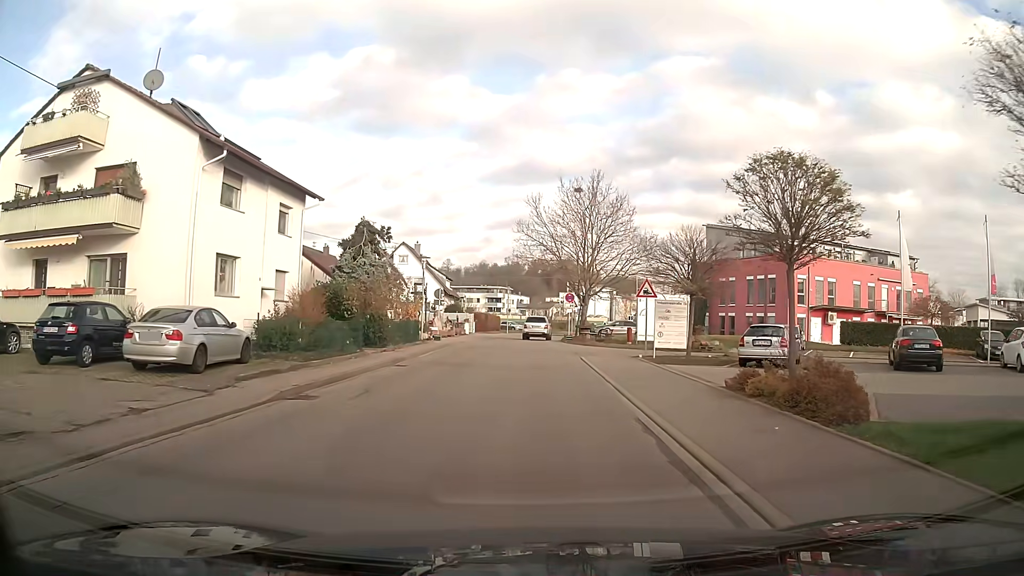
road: unclassified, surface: asphalt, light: Day
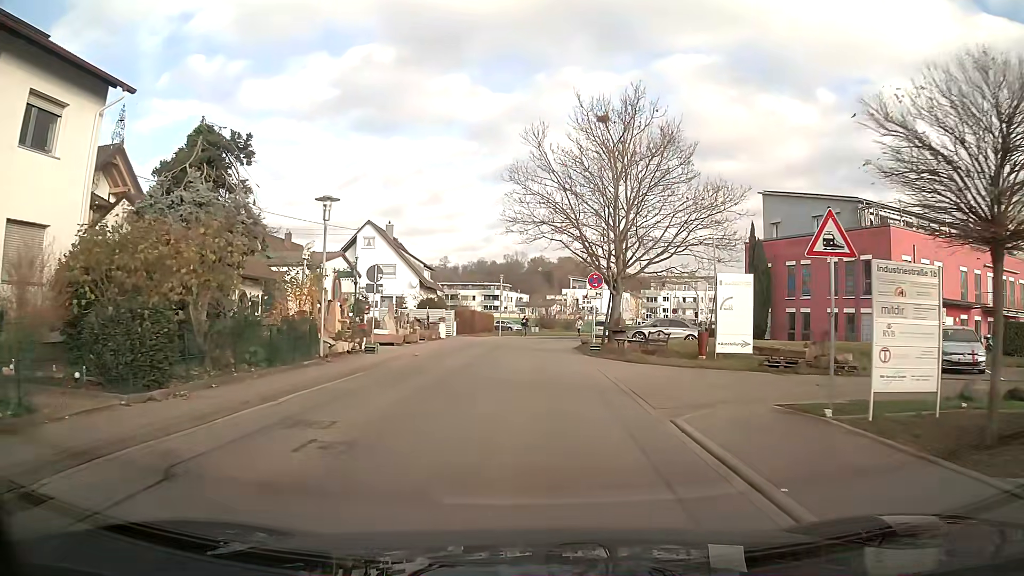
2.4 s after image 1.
(-0.1, +16.6) m; -1°
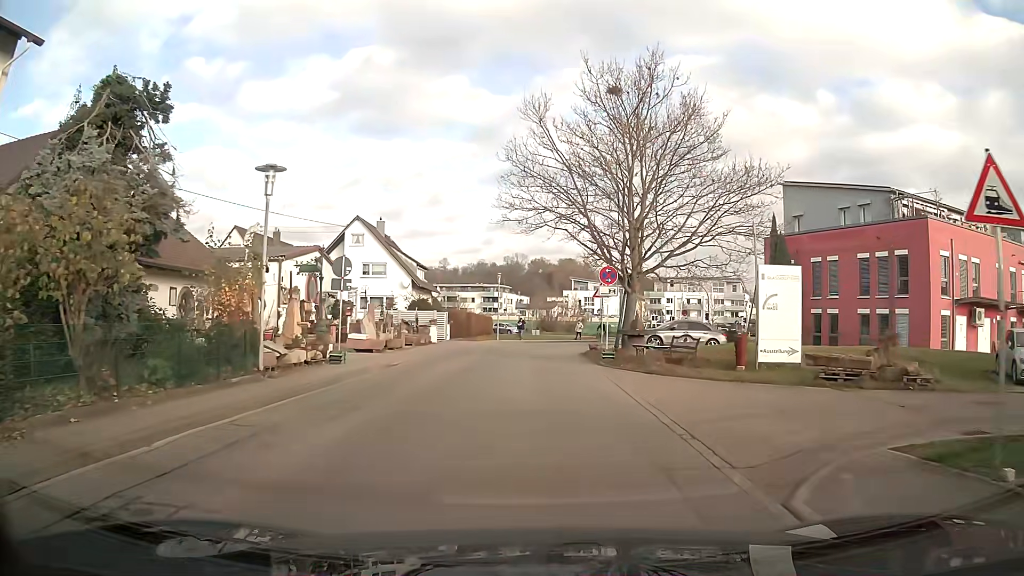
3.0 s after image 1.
(0.0, +4.2) m; 0°
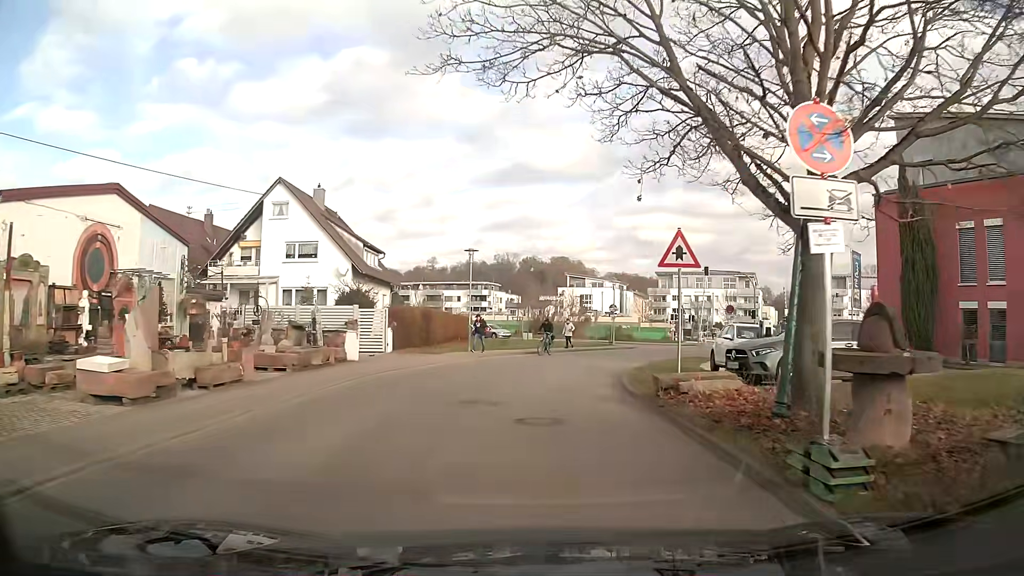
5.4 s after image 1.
(+0.1, +16.5) m; +1°
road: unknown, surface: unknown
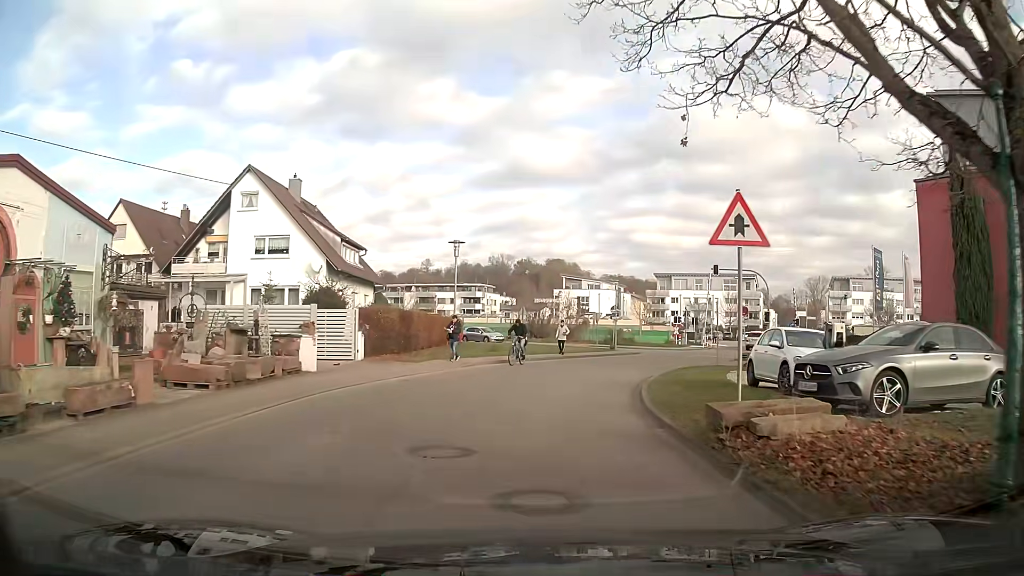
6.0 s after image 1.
(0.0, +4.1) m; 0°
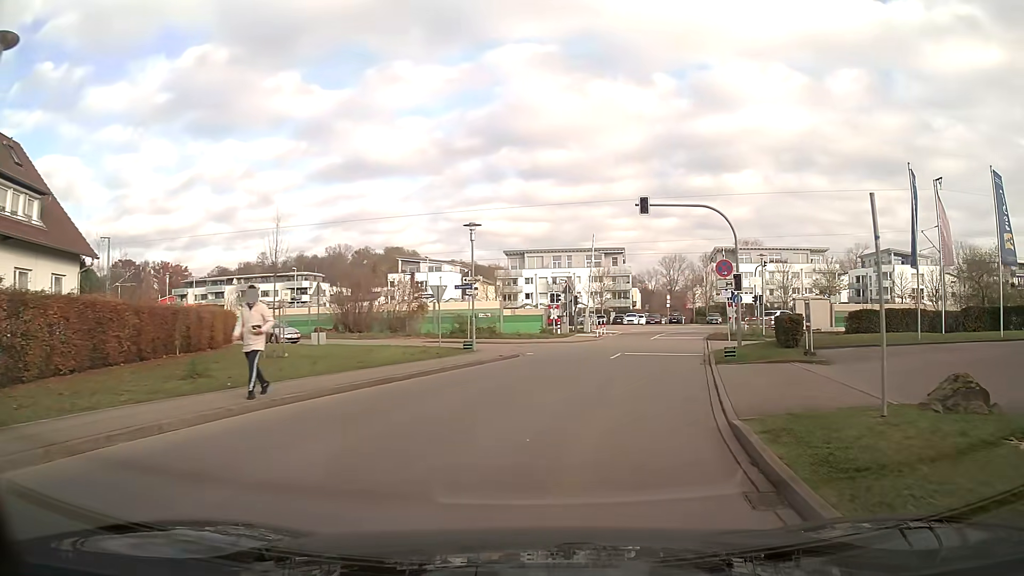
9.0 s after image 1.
(+2.0, +20.4) m; +15°
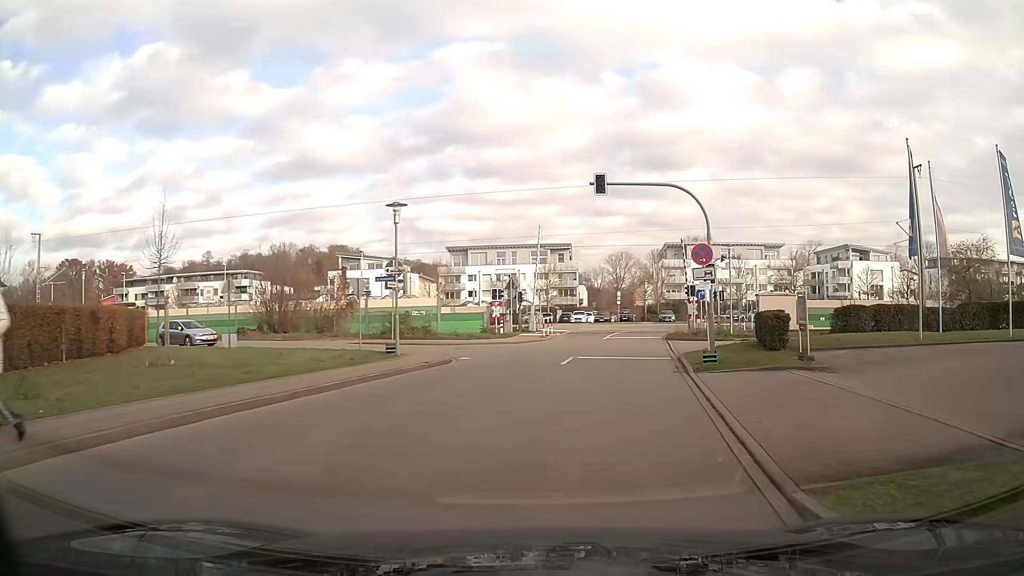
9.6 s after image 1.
(+0.2, +4.1) m; +4°
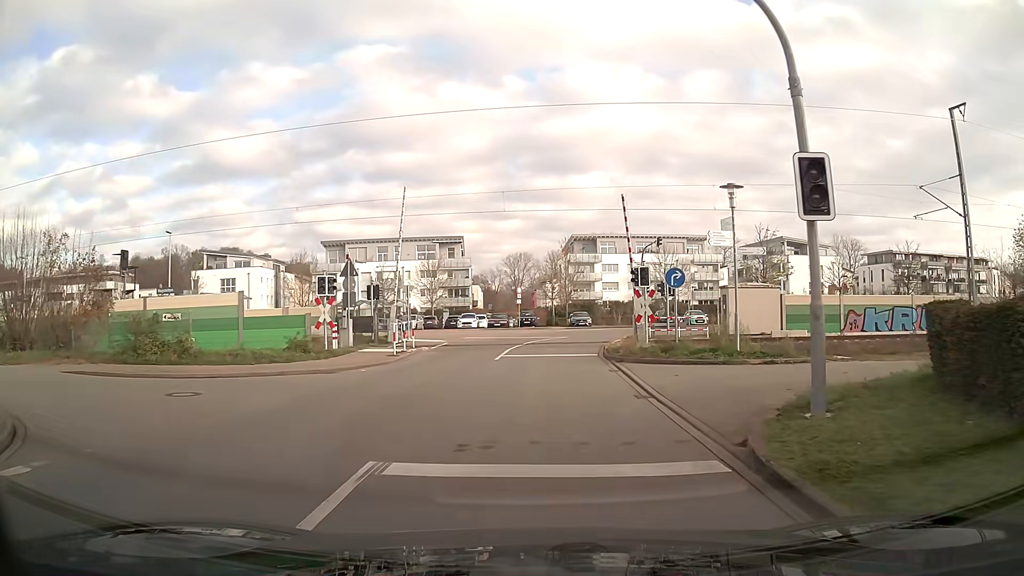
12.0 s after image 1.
(+1.3, +16.2) m; +7°
(0, +10) (0, +20) (+2, +30) (+6, +39) (+15, +43) (+25, +45) (+35, +45) (+45, +45) (+55, +45) (+65, +44) m
